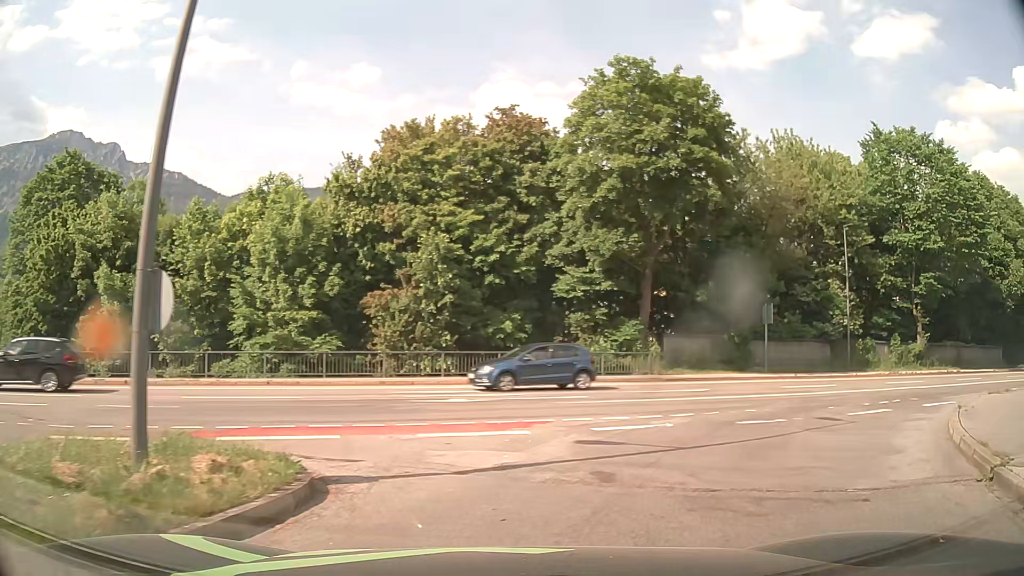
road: primary_link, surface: asphalt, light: Day
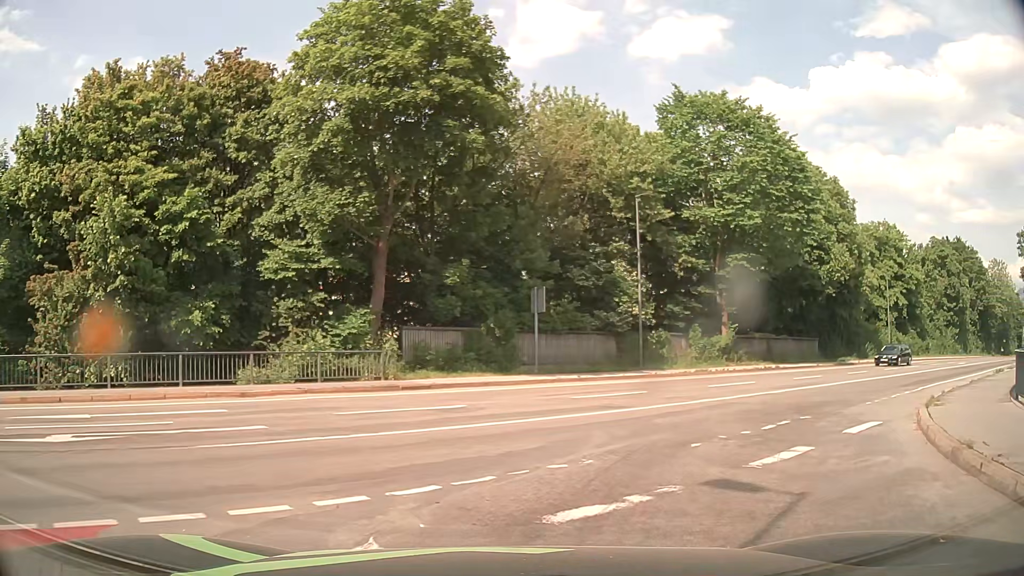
(+1.4, +6.9) m; +22°
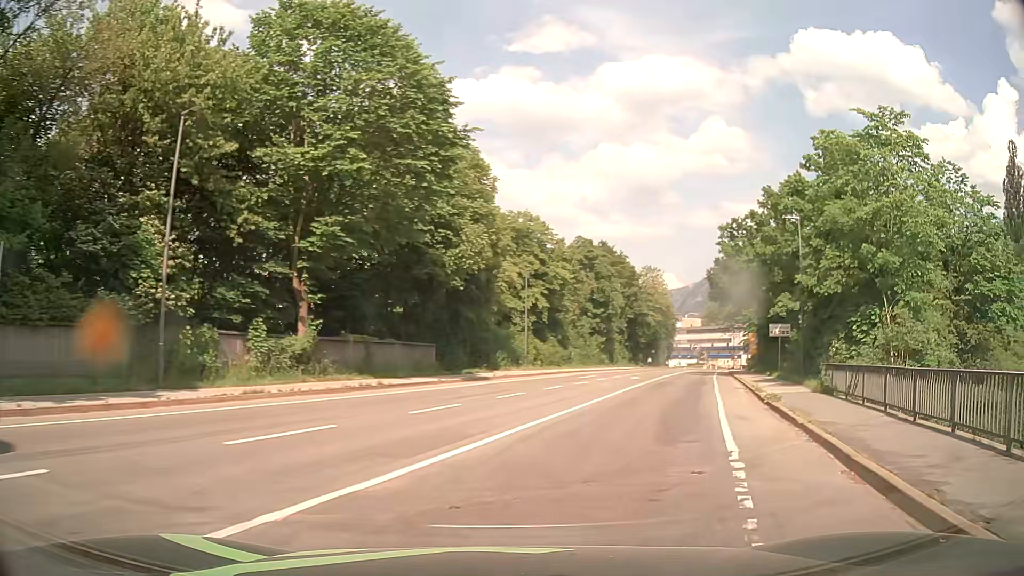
(+3.8, +11.9) m; +34°
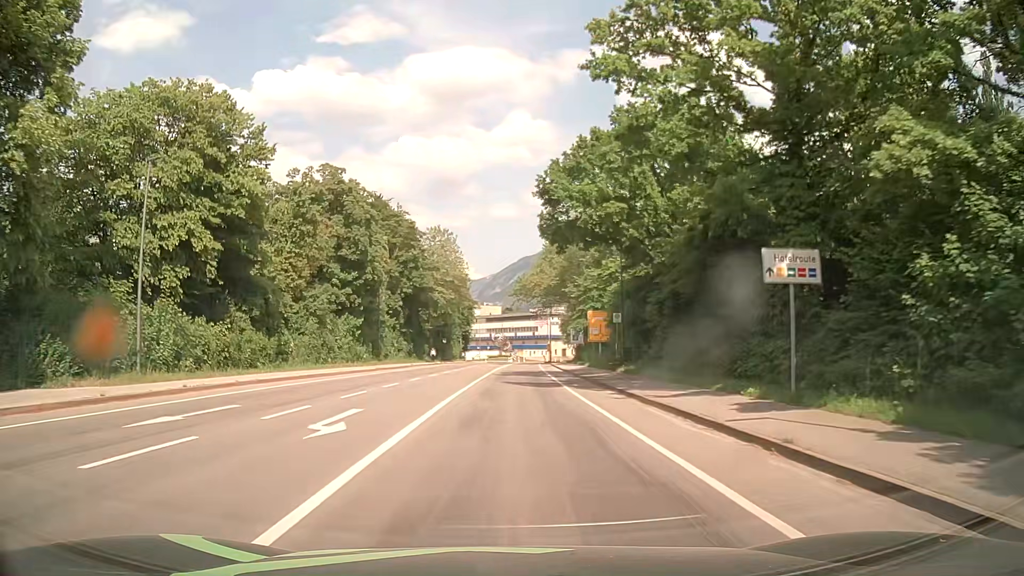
(+7.3, +31.7) m; +17°
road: primary
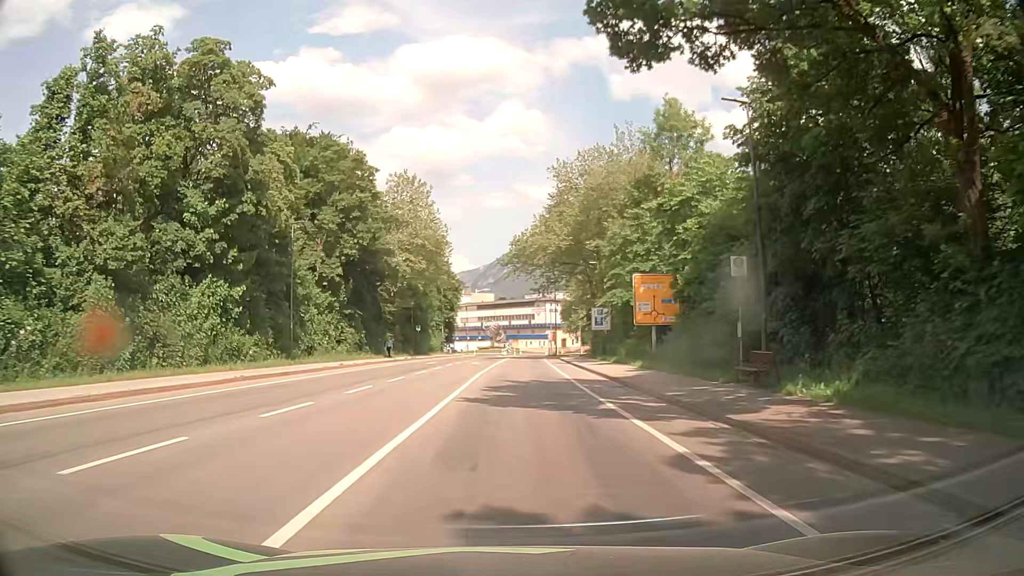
(+0.3, +24.6) m; +1°
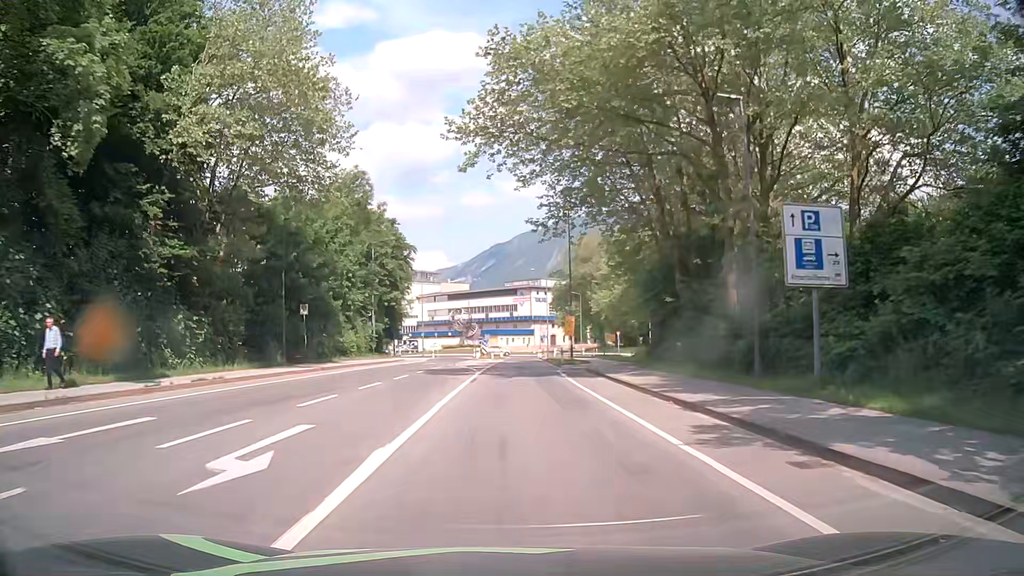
(+0.5, +40.3) m; +2°
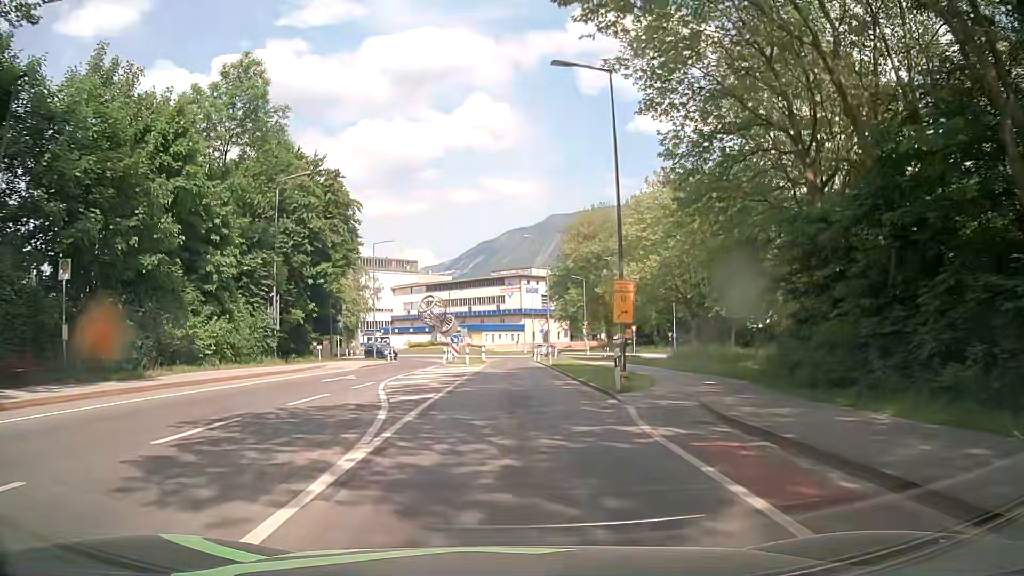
(+0.2, +23.6) m; 0°
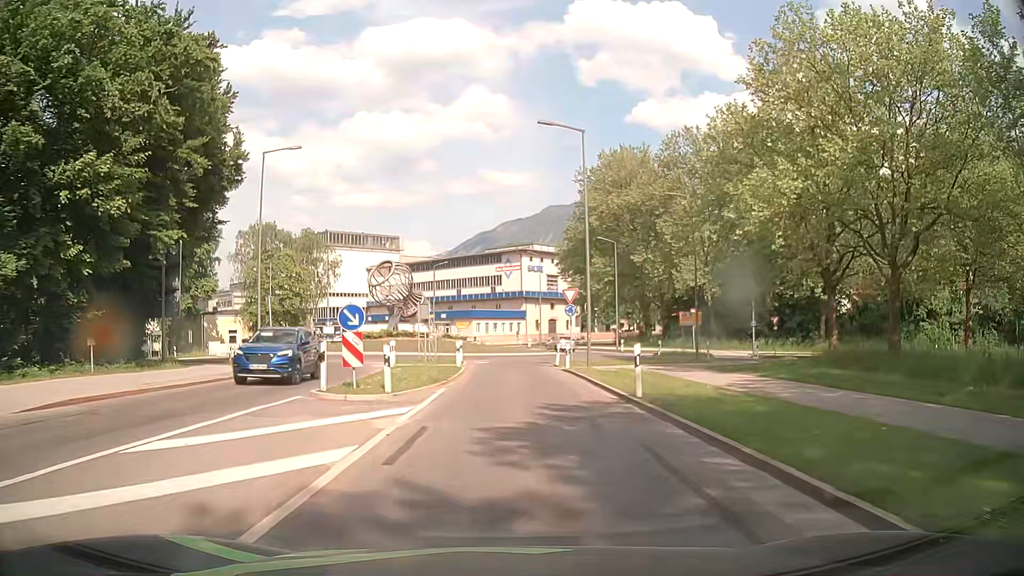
(+0.3, +28.5) m; +1°
(0, +10) (0, +20) (0, +30) (+2, +40) (+5, +49) (+7, +59) (+3, +68) (+1, +78) (+2, +88) (+7, +97) m
